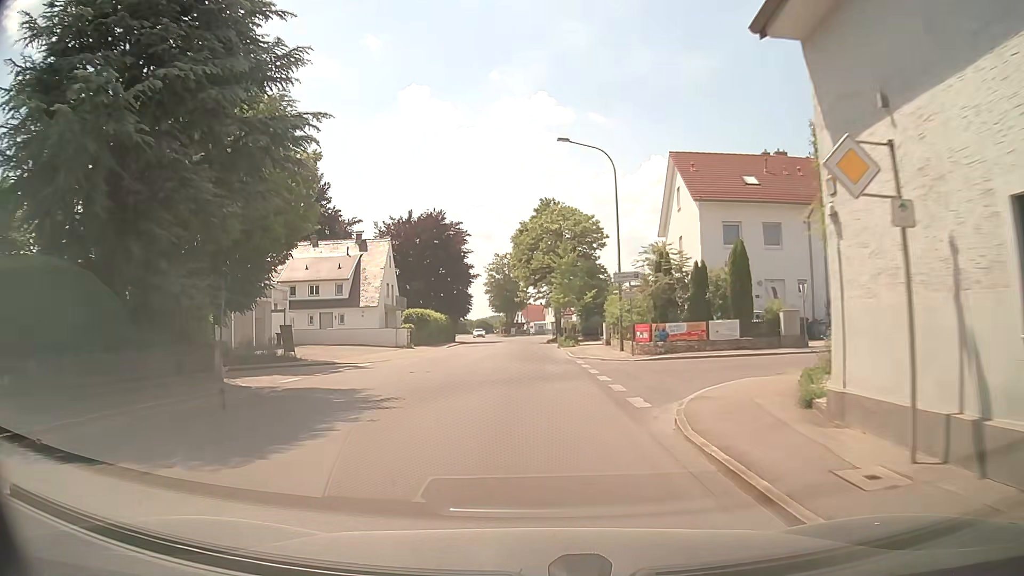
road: tertiary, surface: asphalt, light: Day
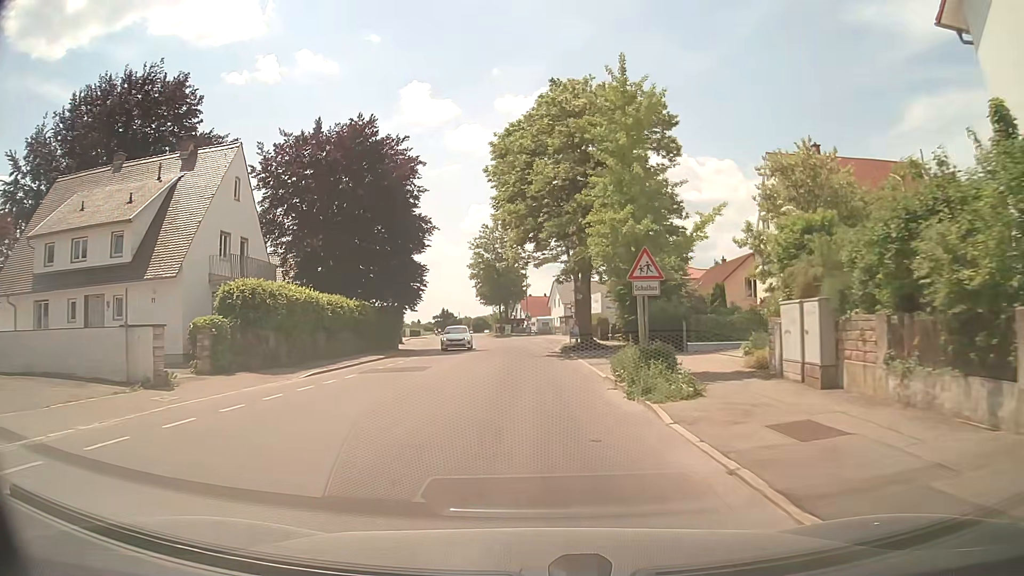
(+0.1, +33.6) m; 0°
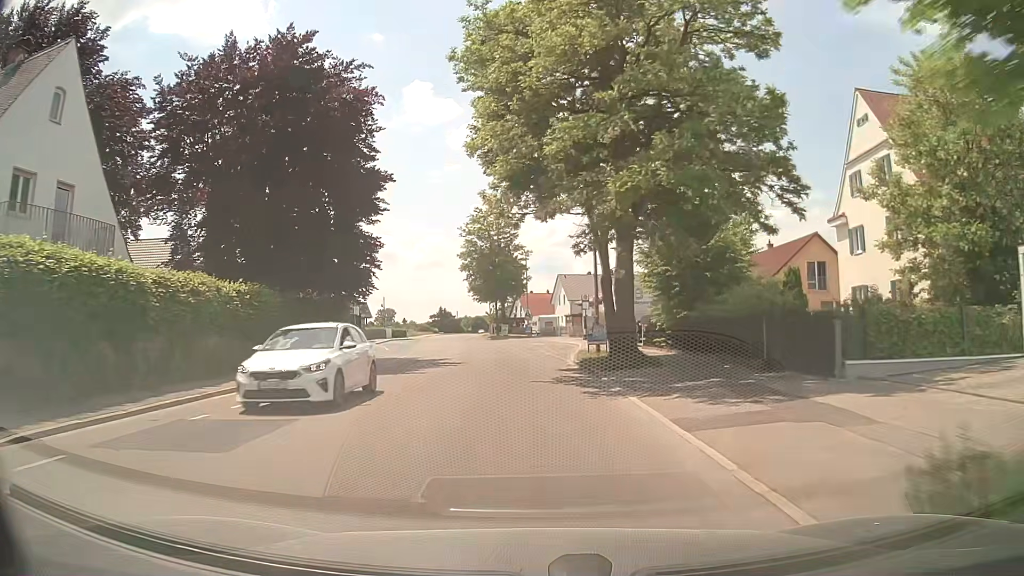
(+0.1, +13.7) m; 0°
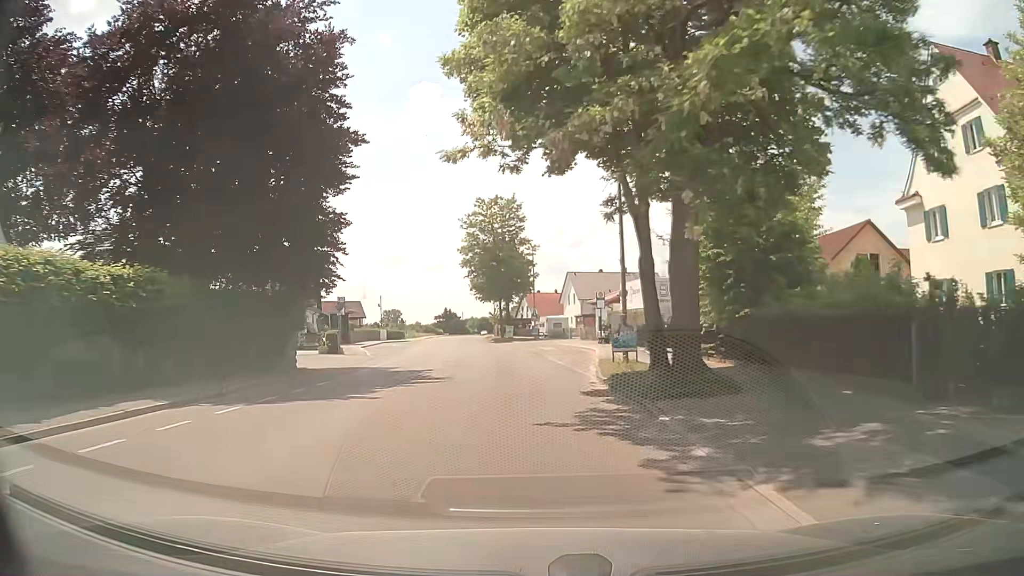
(0.0, +6.9) m; -1°
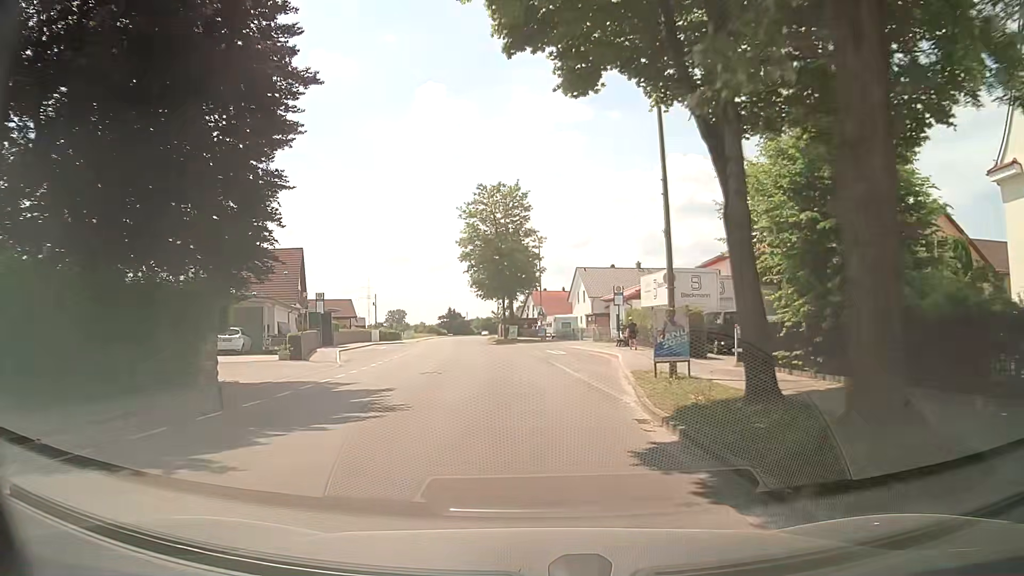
(0.0, +6.9) m; 0°
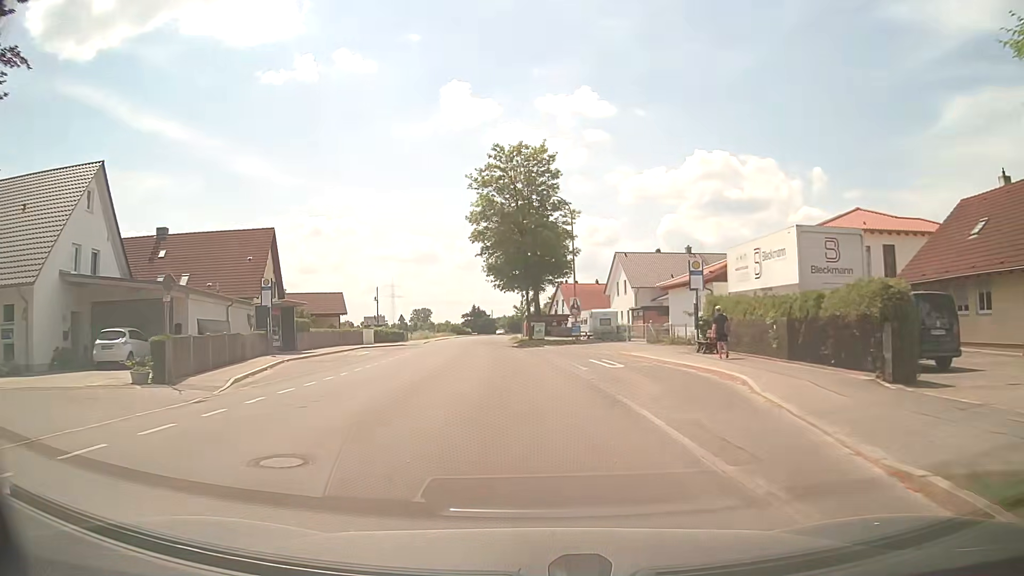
(-0.2, +14.0) m; -2°
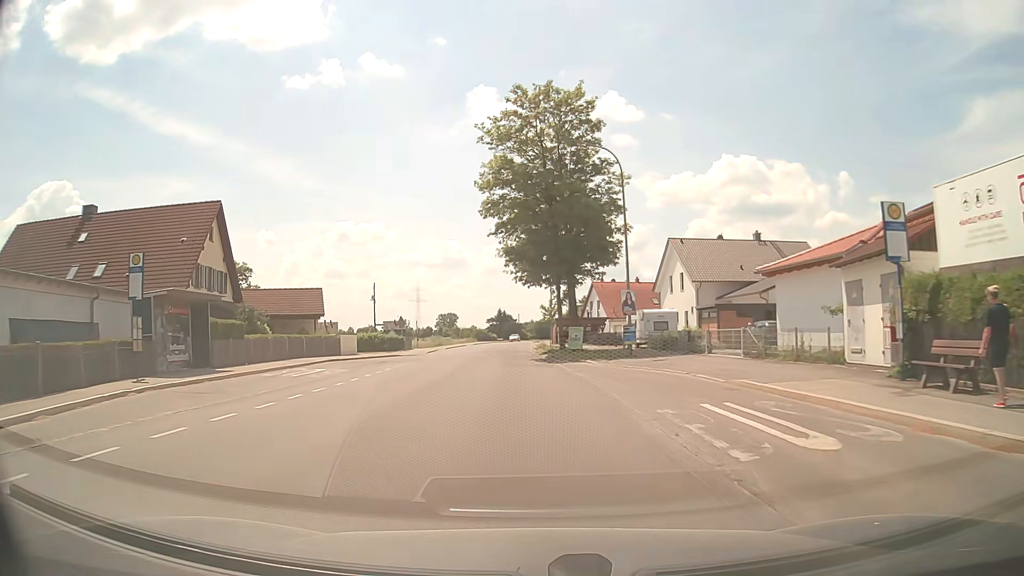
(-0.4, +14.1) m; -3°
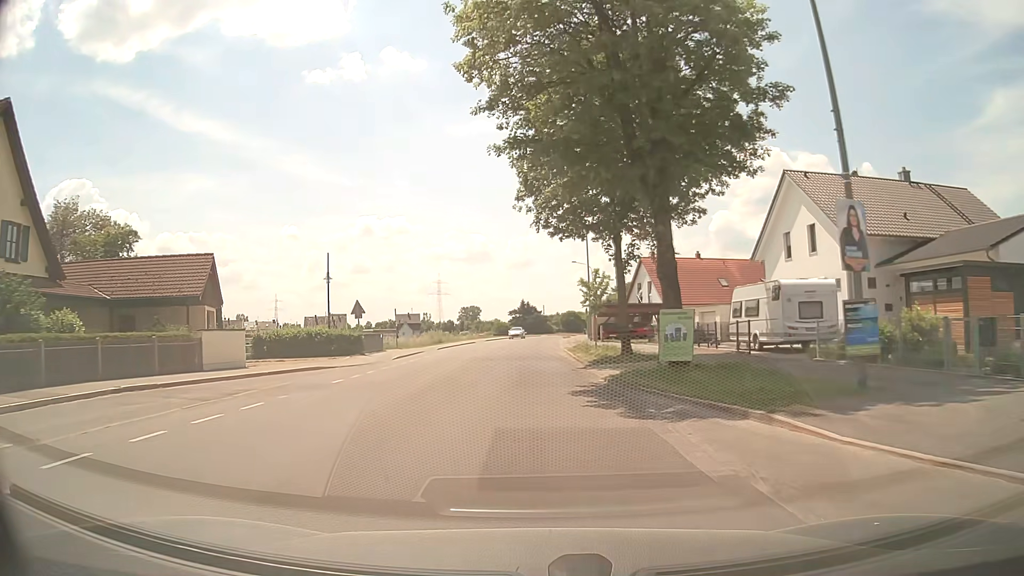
(-0.4, +21.4) m; -2°
(0, +10) (0, +20) (0, +30) (0, +40) (0, +50) (0, +60) (0, +70) (+1, +80) (+2, +90) (+3, +100) m
